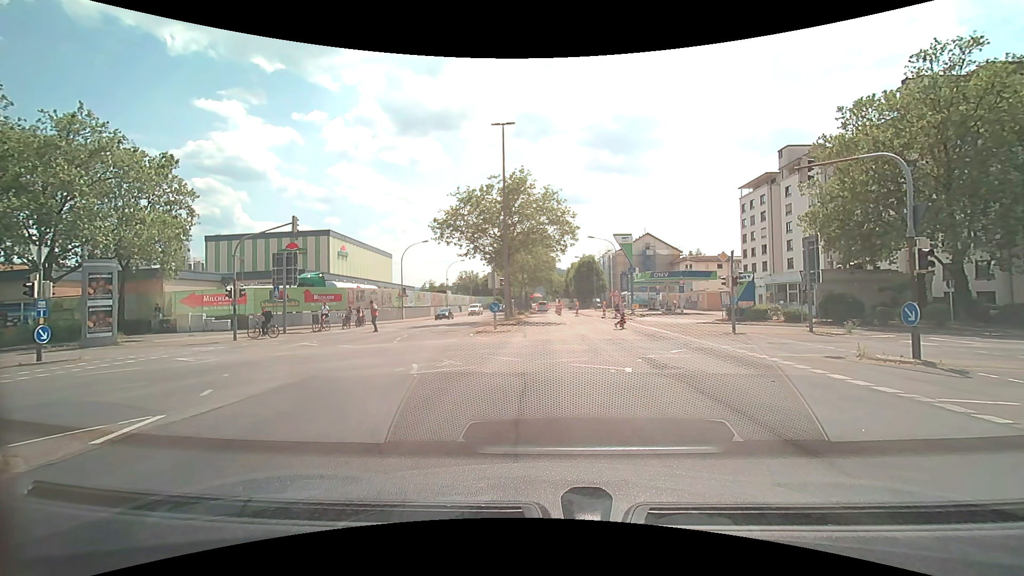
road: secondary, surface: asphalt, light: Day
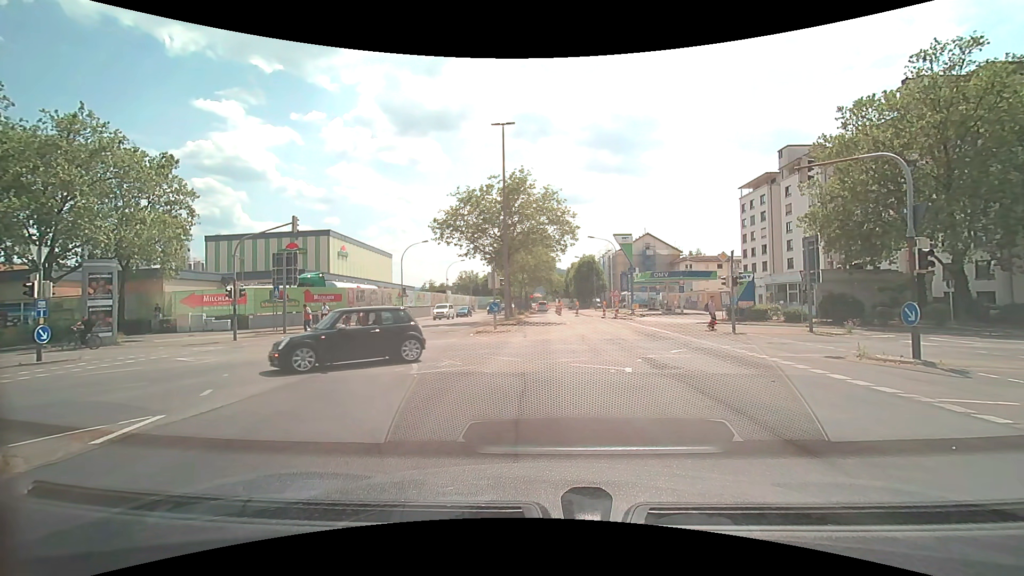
(0.0, 0.0) m; 0°
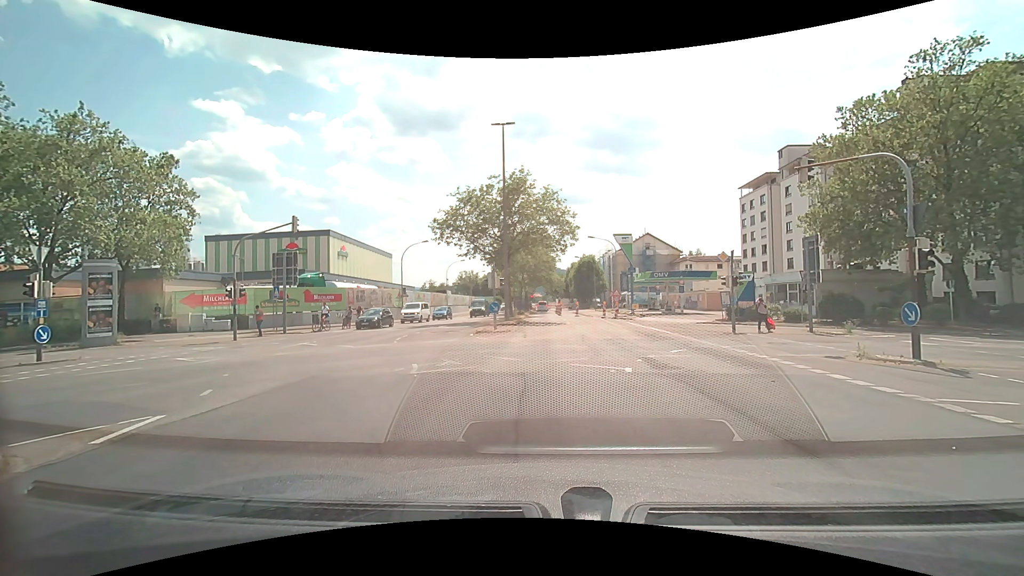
(0.0, 0.0) m; 0°
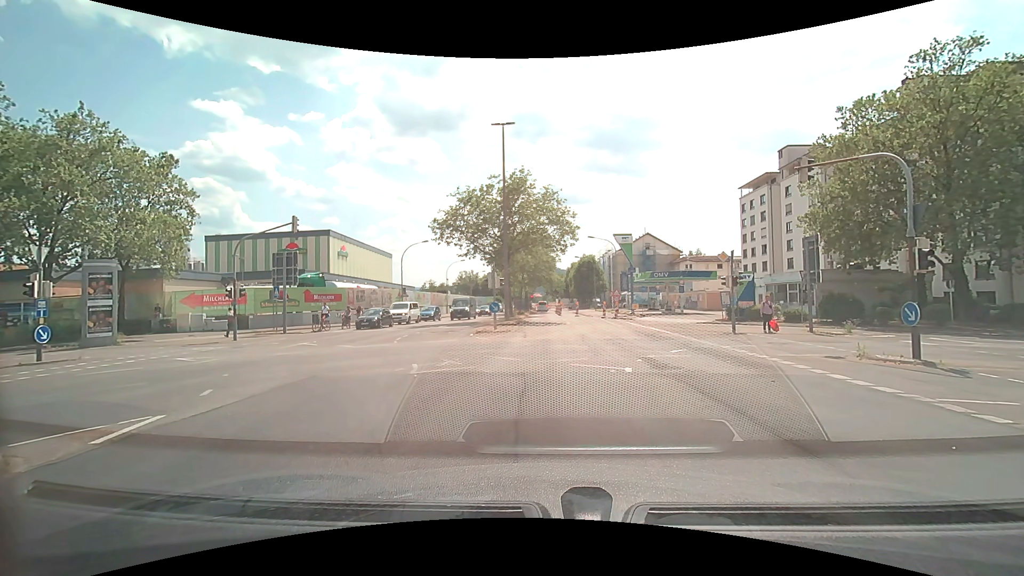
(0.0, 0.0) m; 0°
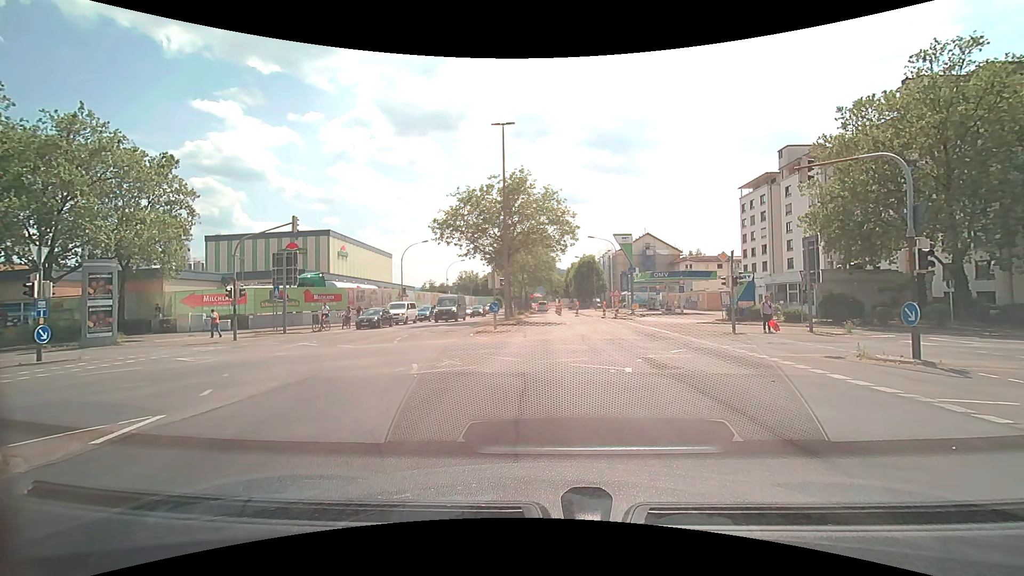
(0.0, 0.0) m; 0°
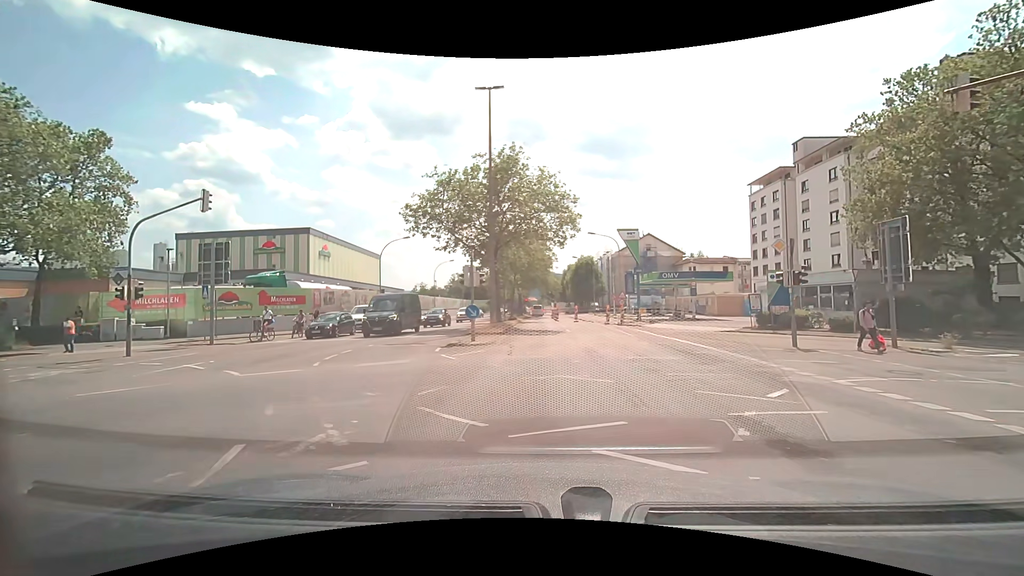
(+0.1, +7.1) m; +1°
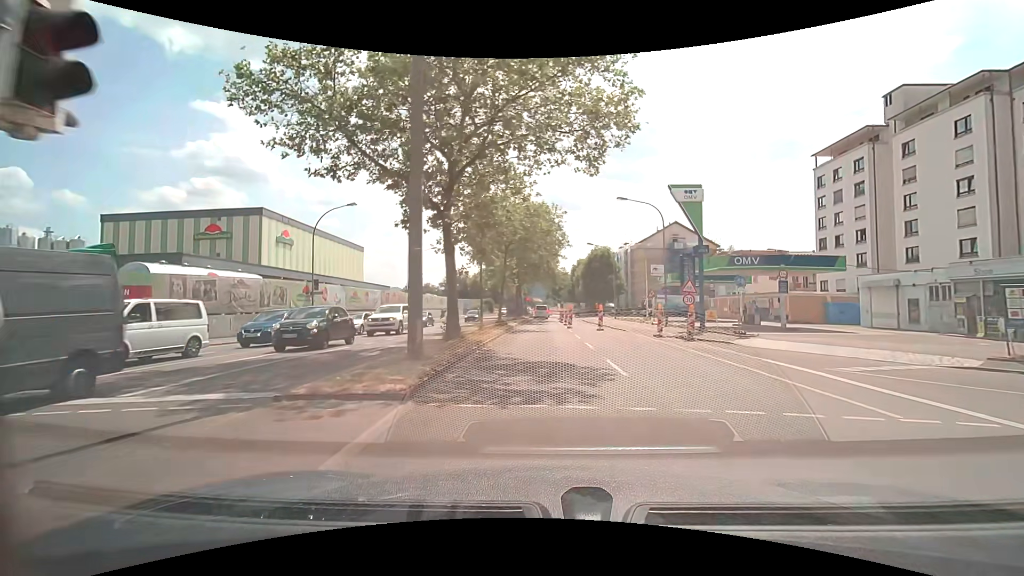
(-0.1, +18.3) m; 0°
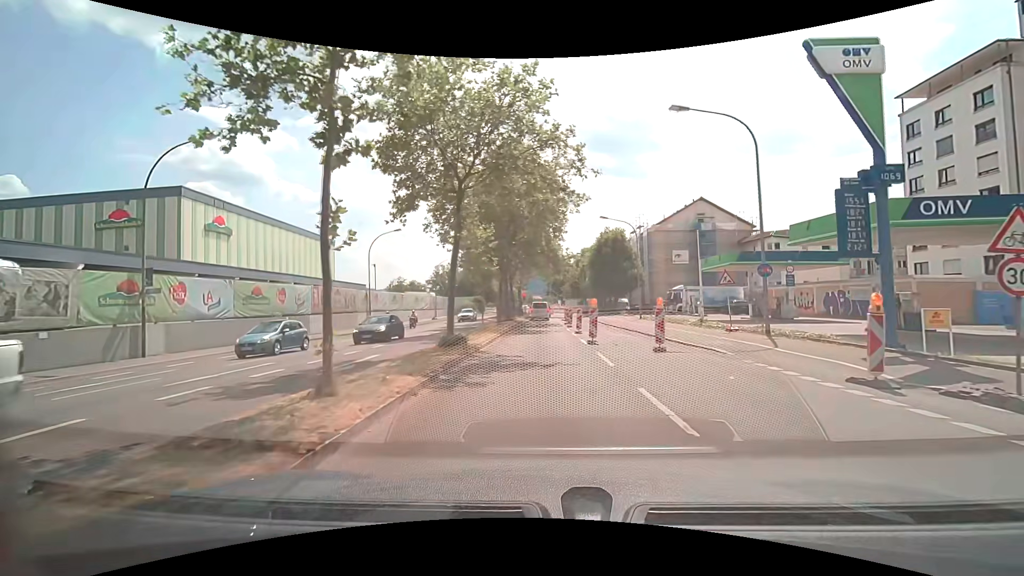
(-0.1, +16.6) m; -1°
(0, +10) (0, +20) (0, +30) (0, +40) (0, +50) (0, +60) (0, +70) (-2, +80) (-5, +89) (-6, +99) m
